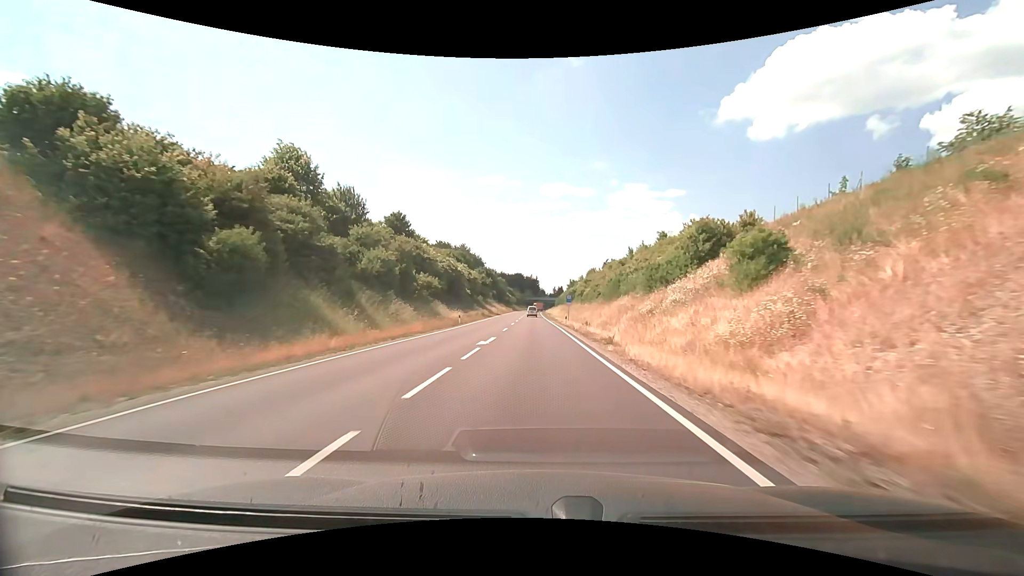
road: primary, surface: asphalt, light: Day
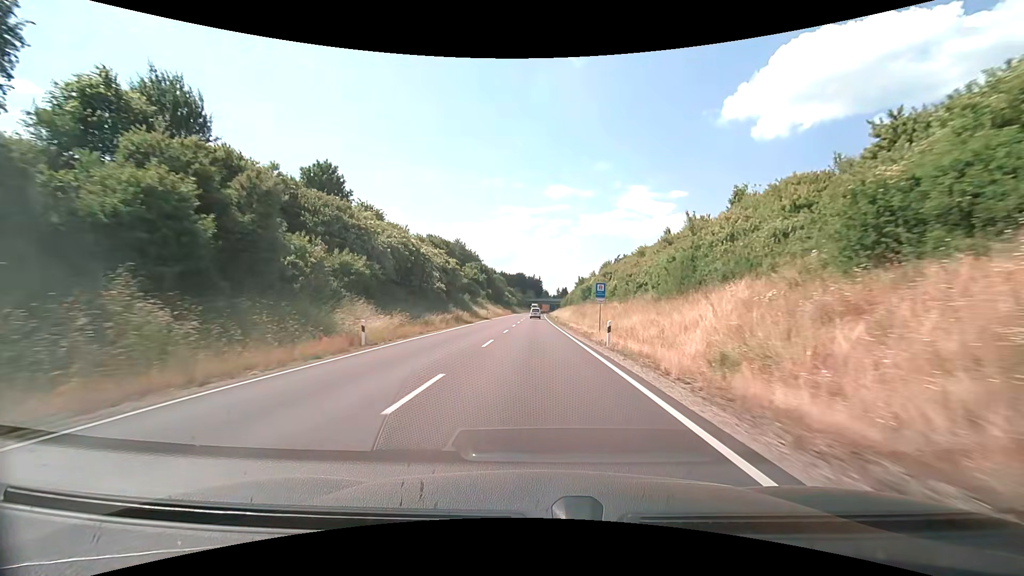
(-0.1, +25.3) m; 0°
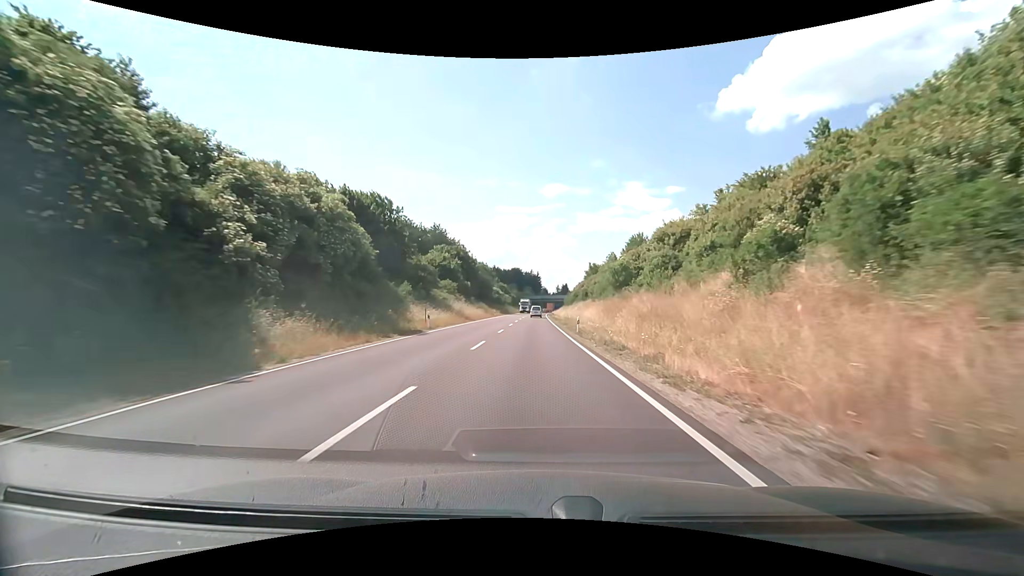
(+0.1, +38.4) m; 0°
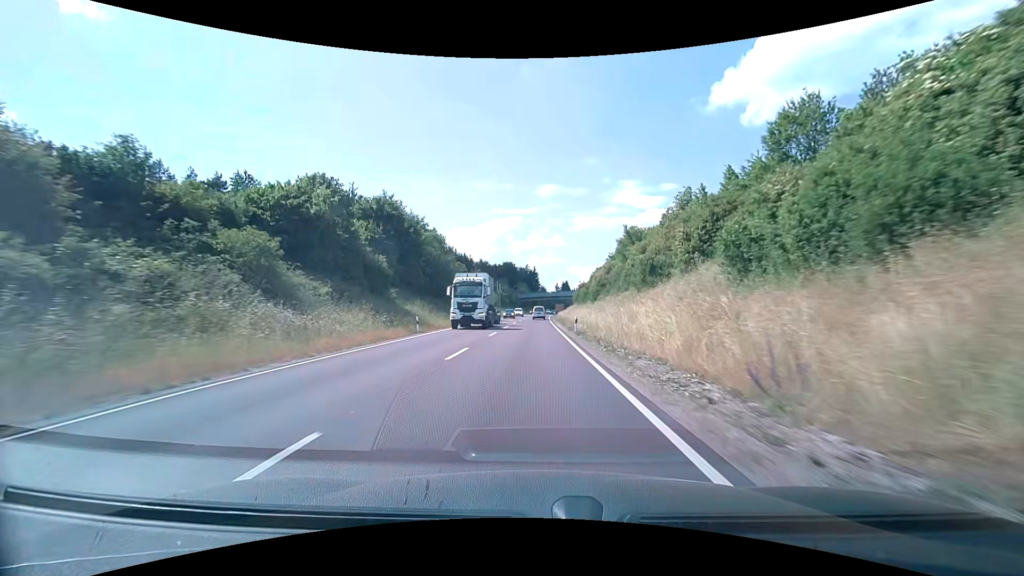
(0.0, +51.7) m; 0°
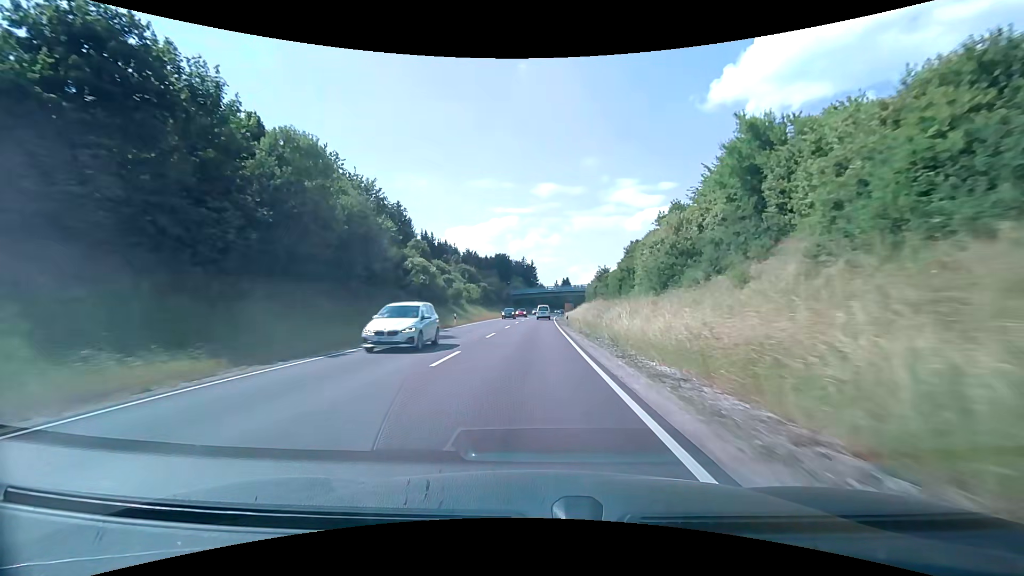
(0.0, +38.0) m; 0°
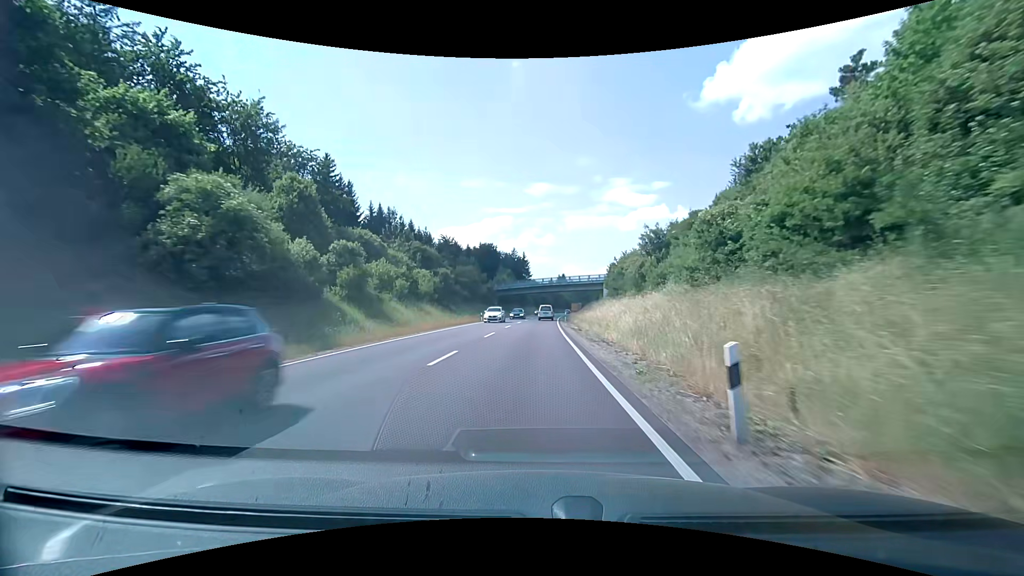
(+0.3, +36.1) m; +1°
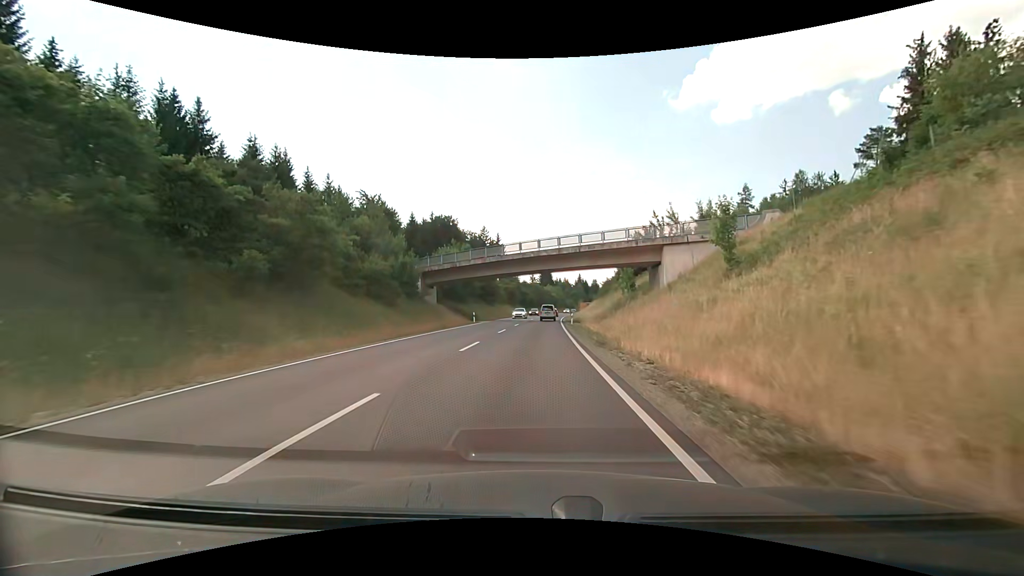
(+0.5, +56.4) m; +2°
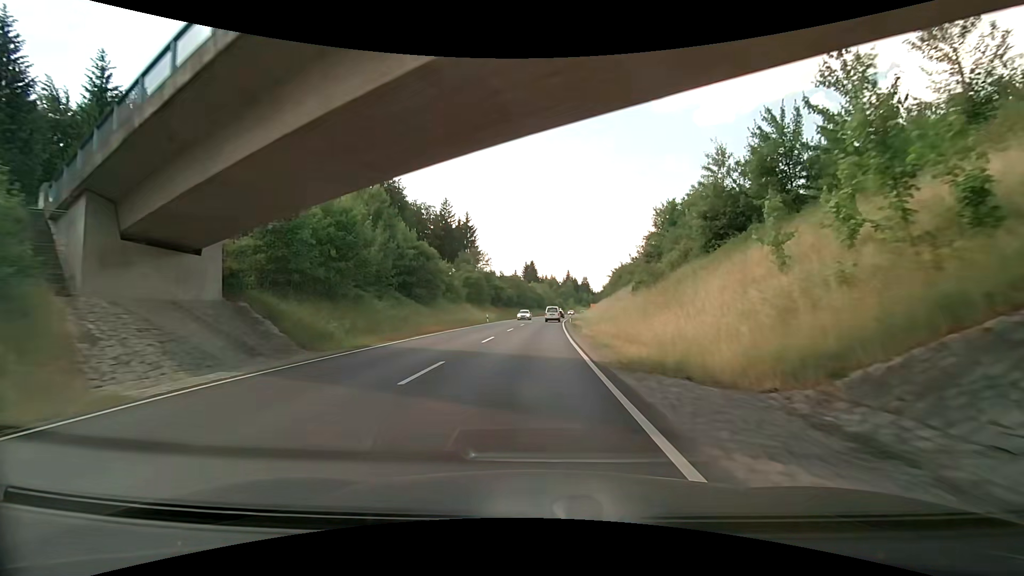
(+0.8, +42.9) m; +2°
(0, +10) (0, +20) (0, +30) (0, +40) (+1, +50) (+1, +60) (+2, +70) (+2, +80) (+3, +90) (+4, +100) m
